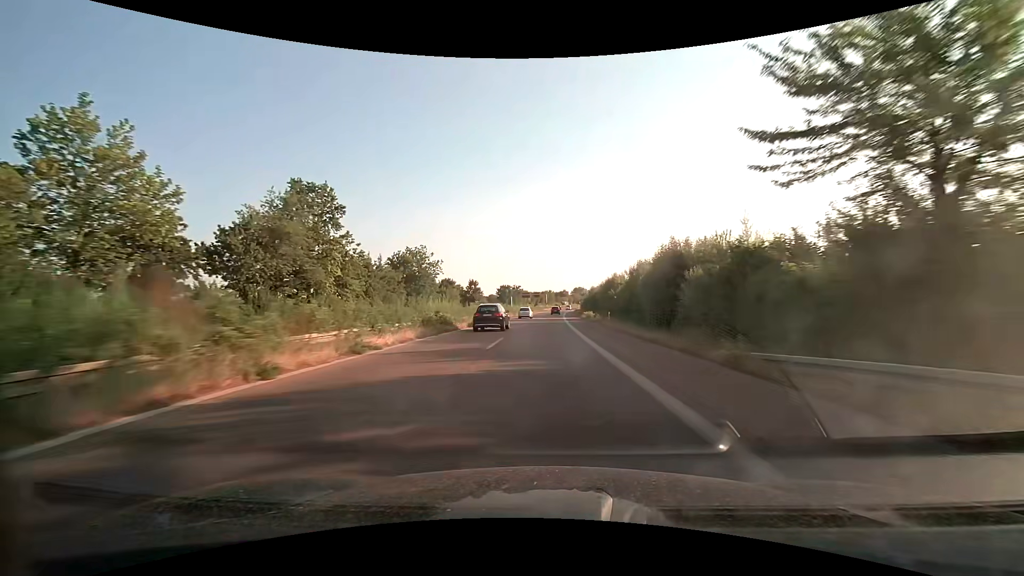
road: trunk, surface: asphalt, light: Day
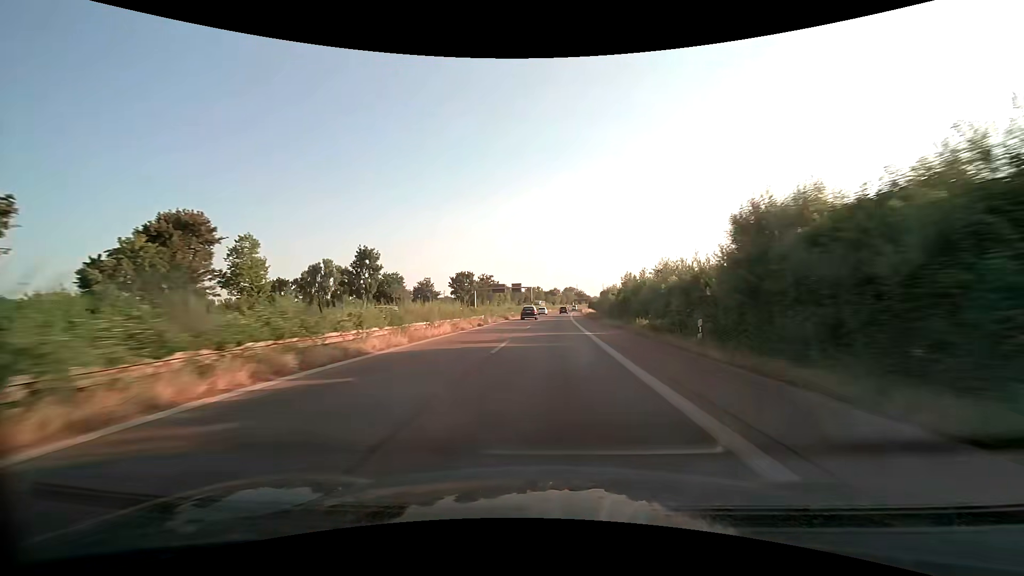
(+0.8, +73.6) m; +1°
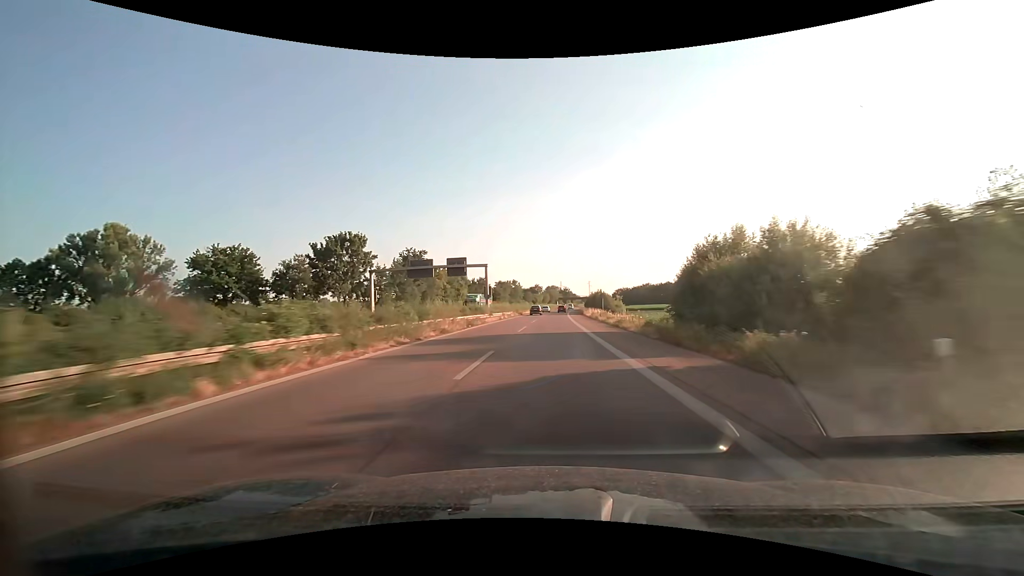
(+1.2, +60.3) m; +2°
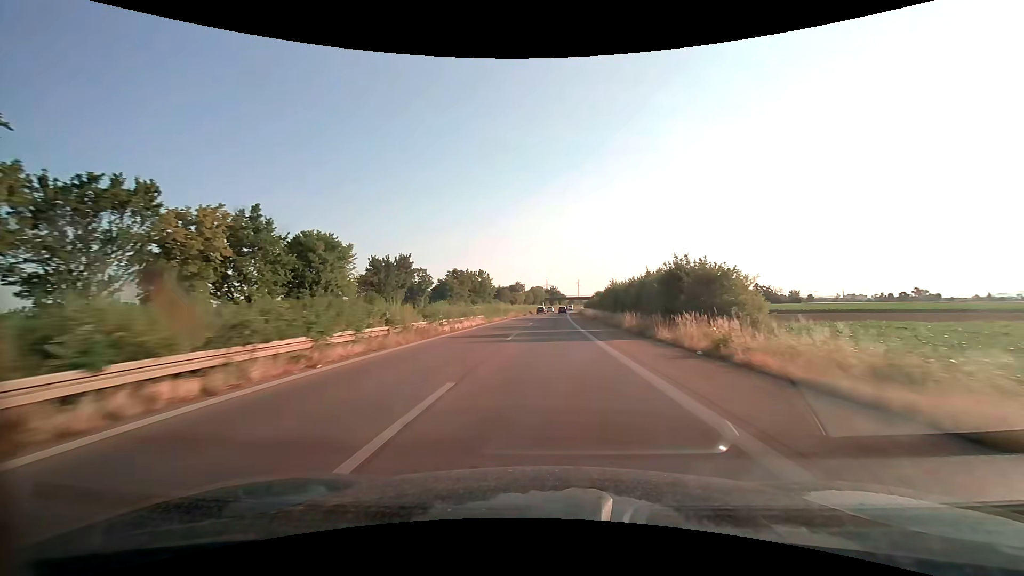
(+1.0, +60.8) m; +2°
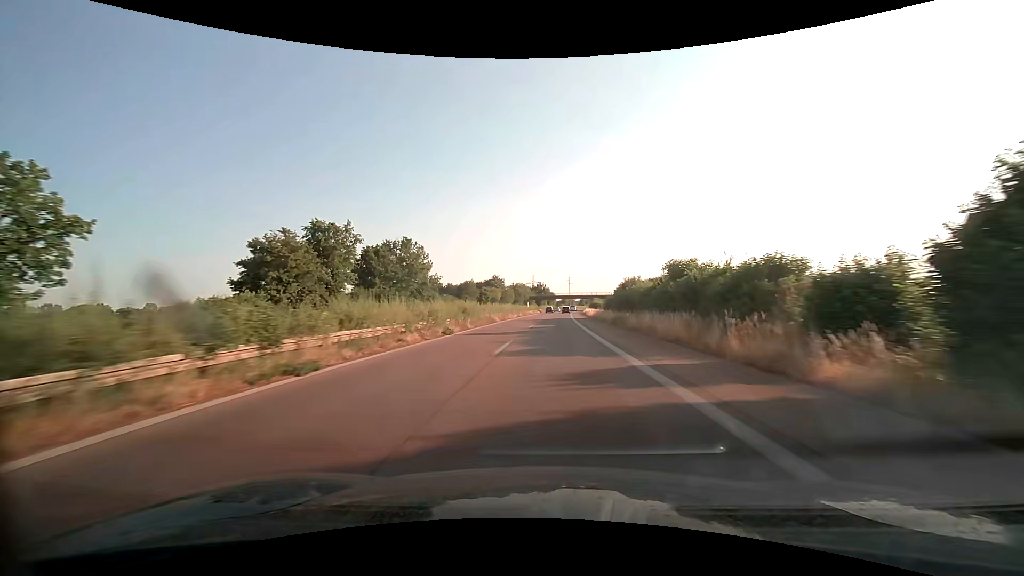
(+0.7, +61.0) m; +1°
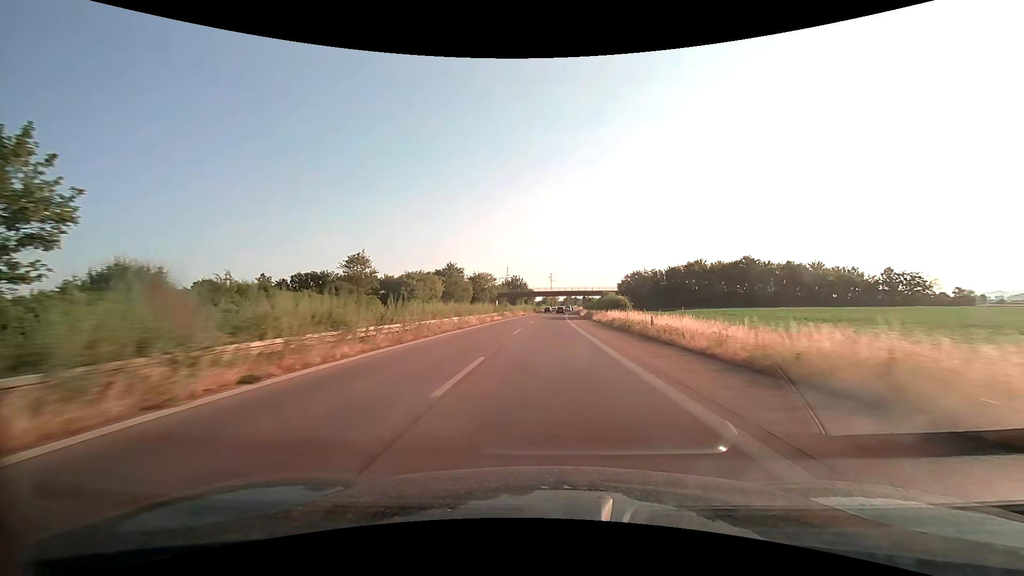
(+1.3, +61.2) m; +2°
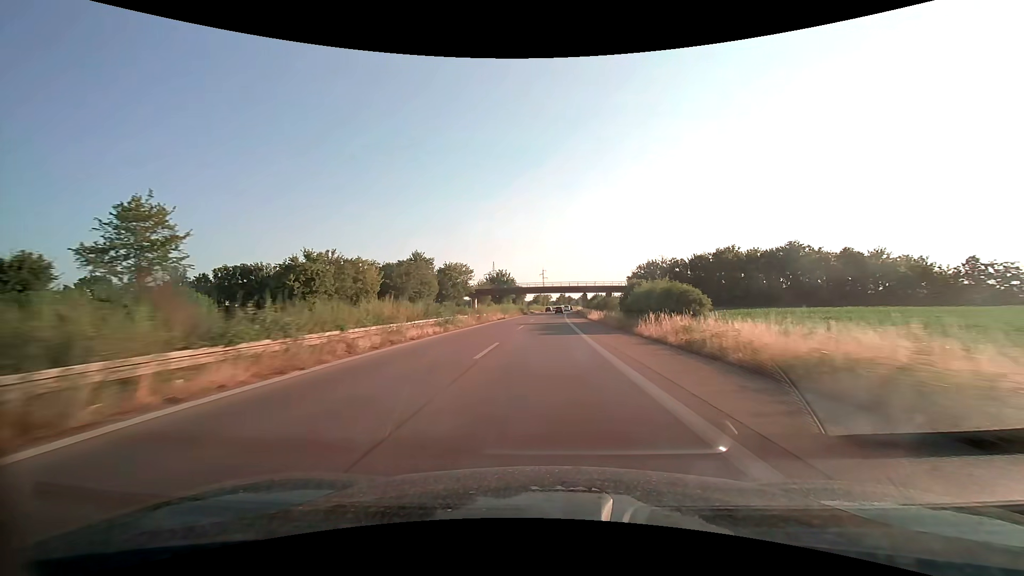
(+0.2, +30.6) m; +1°
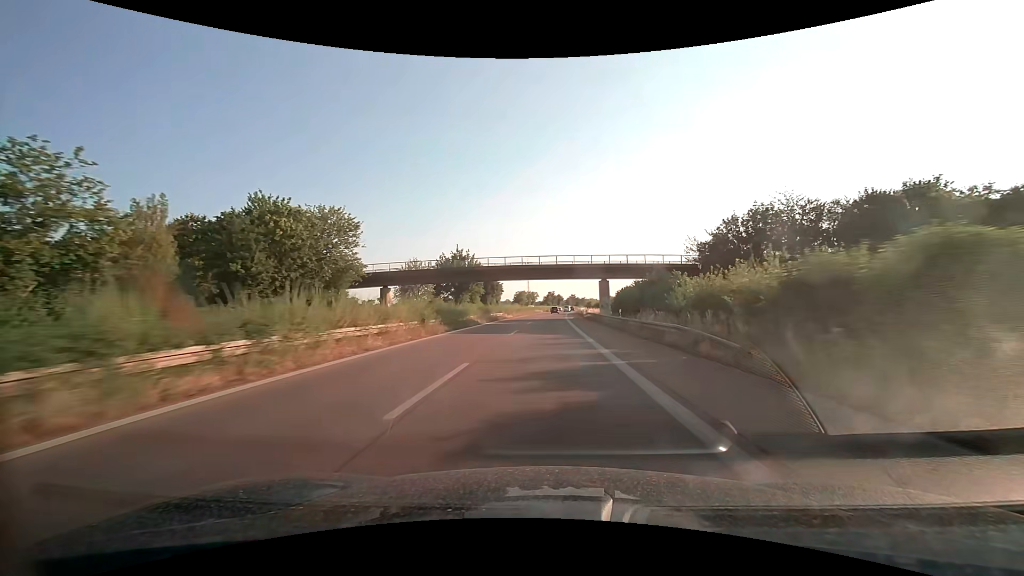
(+0.7, +61.2) m; +2°
(0, +10) (0, +20) (0, +30) (0, +40) (+1, +50) (+1, +60) (+1, +70) (+1, +80) (+2, +90) (+2, +100) m
